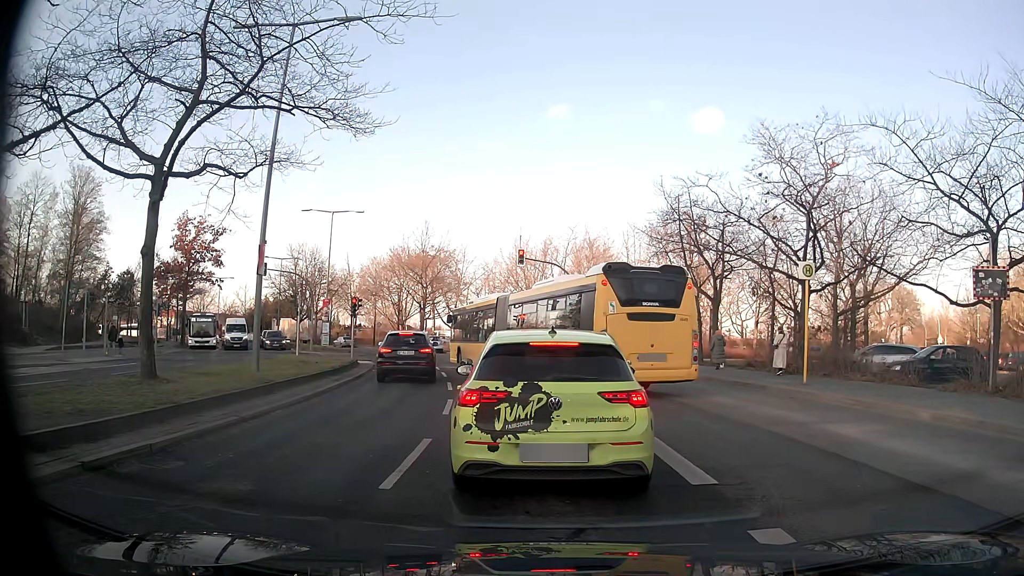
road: secondary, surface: asphalt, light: Day
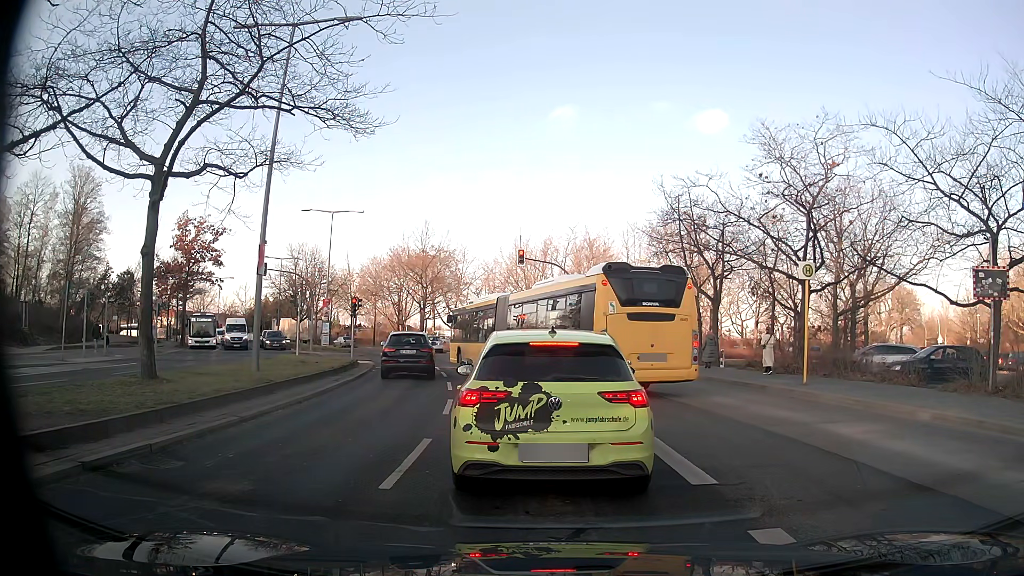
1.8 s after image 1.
(0.0, 0.0) m; 0°
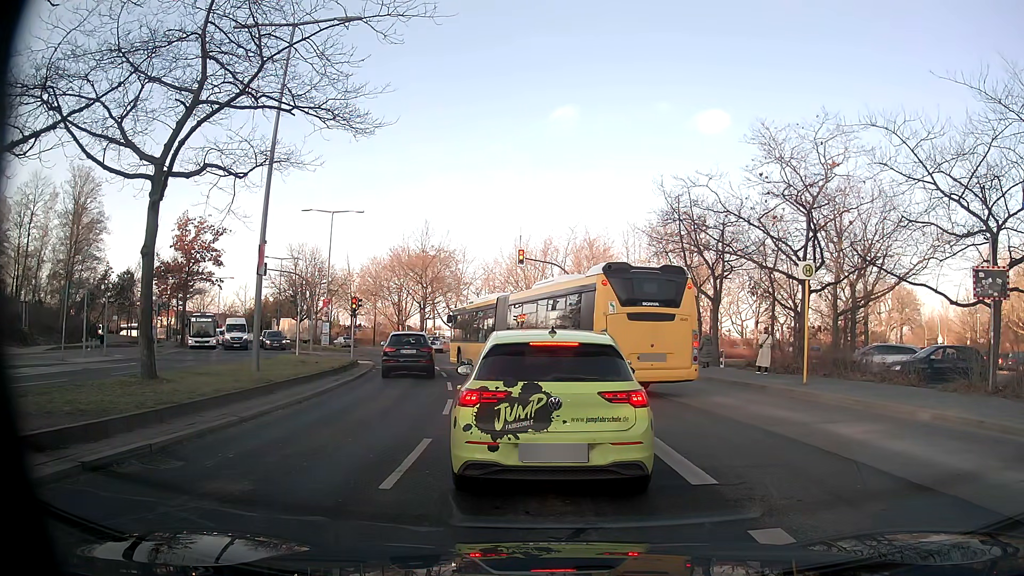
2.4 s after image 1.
(0.0, 0.0) m; 0°
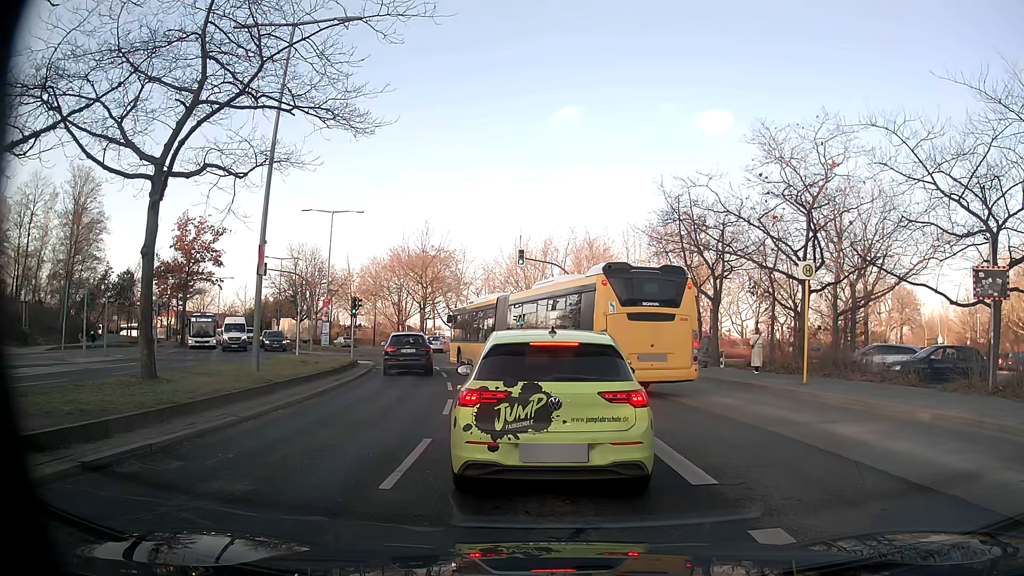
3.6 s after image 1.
(0.0, 0.0) m; 0°
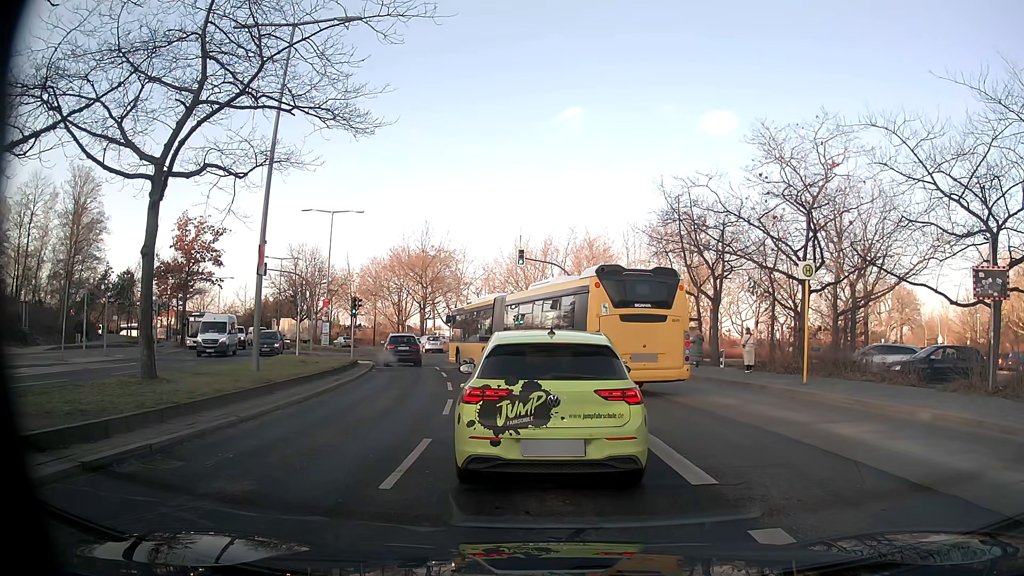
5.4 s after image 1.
(0.0, 0.0) m; 0°
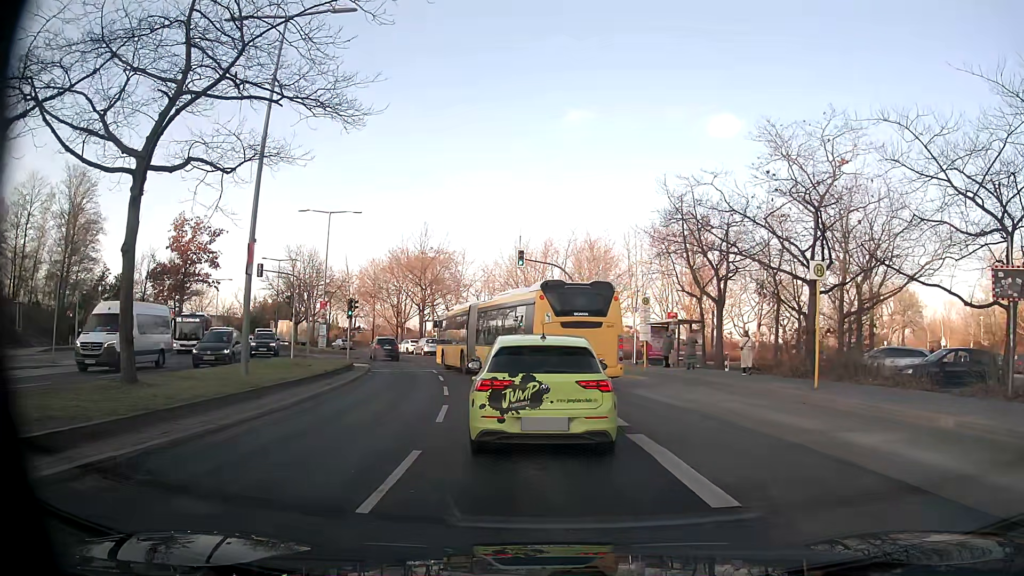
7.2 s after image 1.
(0.0, +0.8) m; 0°
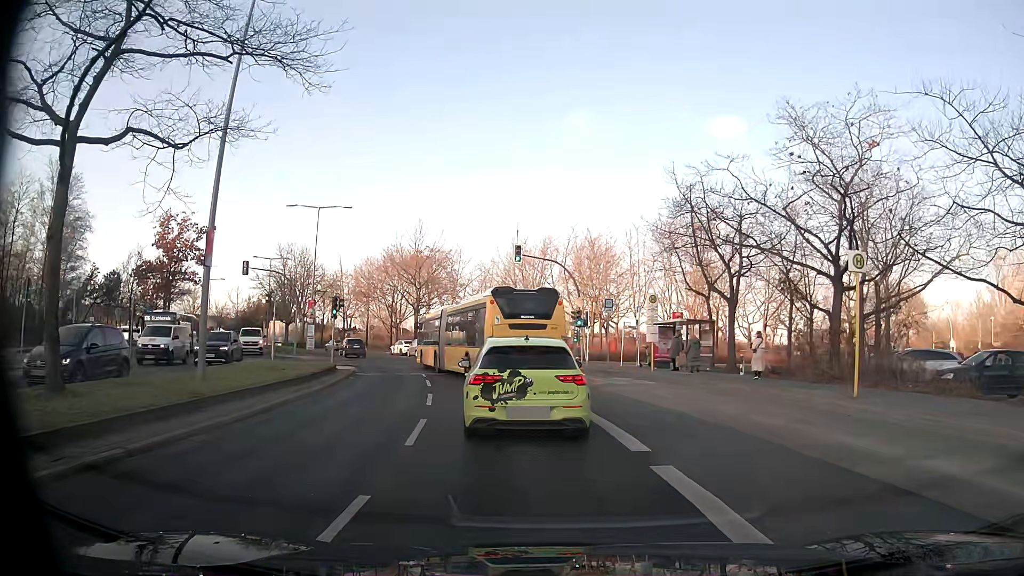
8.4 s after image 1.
(0.0, +2.5) m; 0°
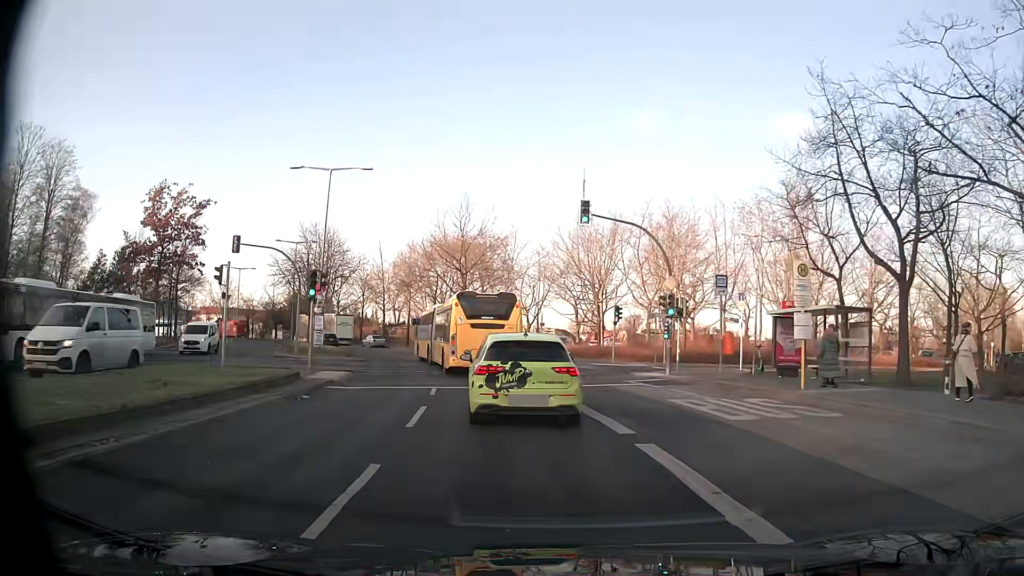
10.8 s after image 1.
(-0.4, +10.9) m; -5°
